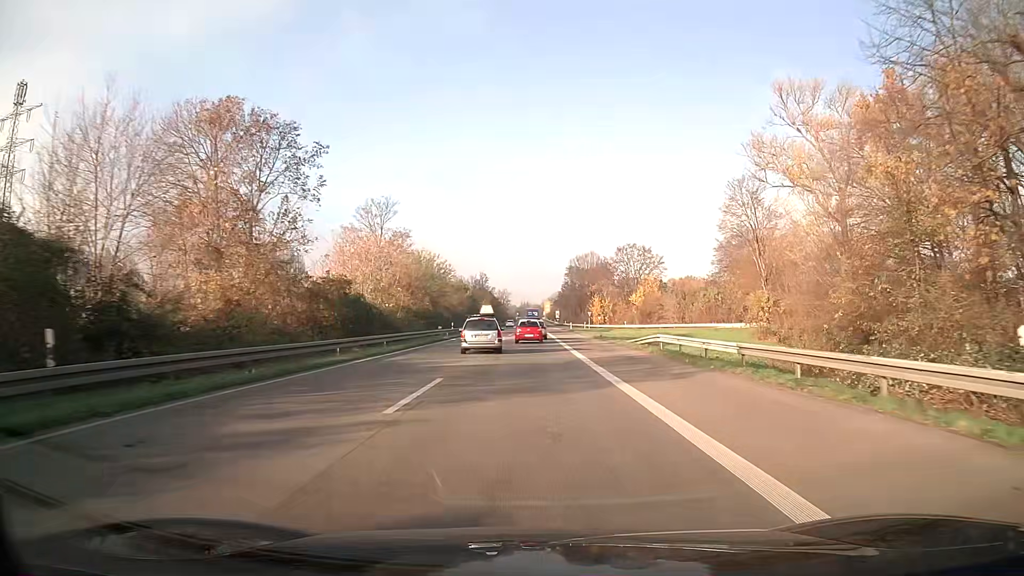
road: trunk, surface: asphalt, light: Day
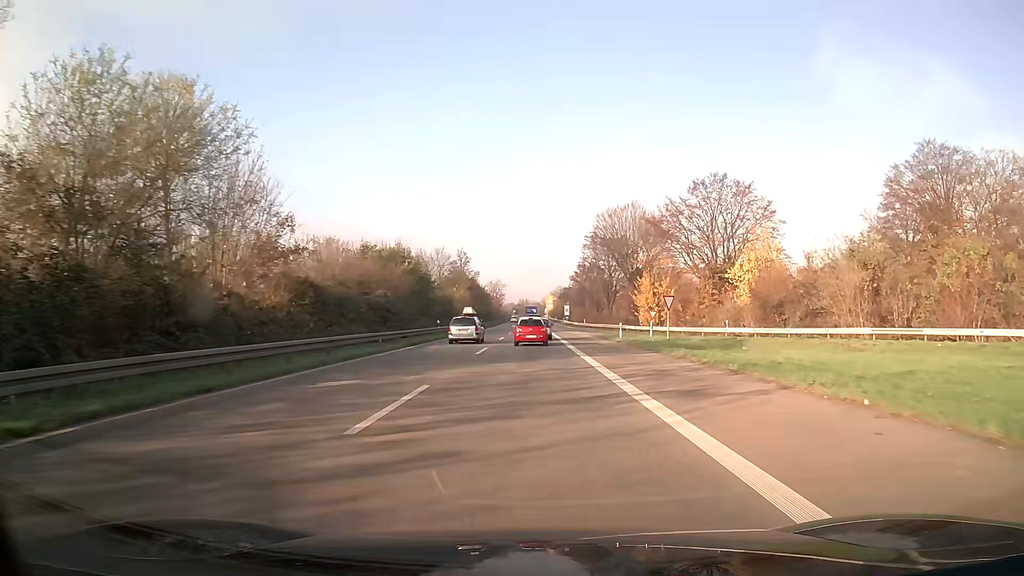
(0.0, +57.2) m; 0°
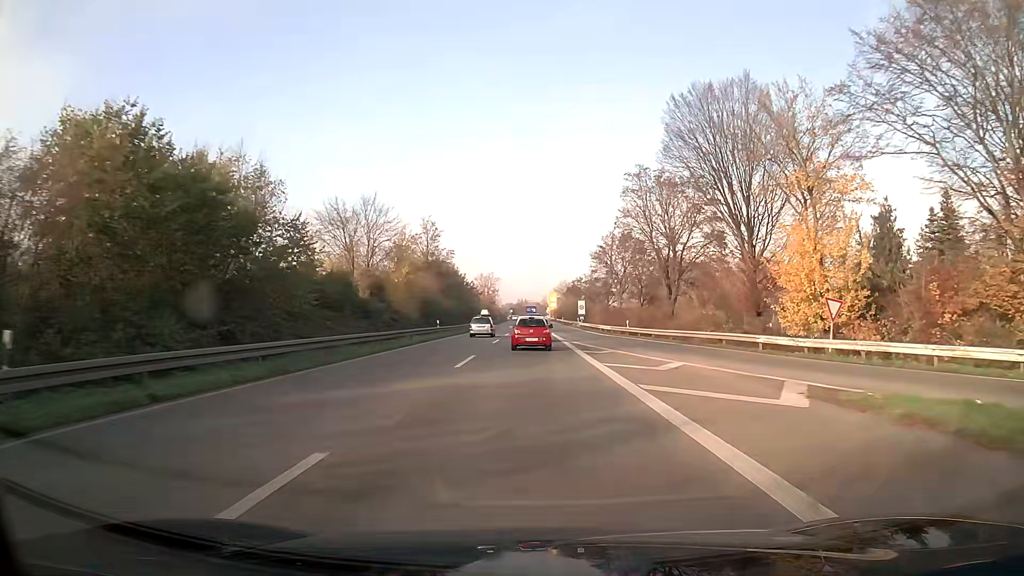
(0.0, +44.1) m; 0°
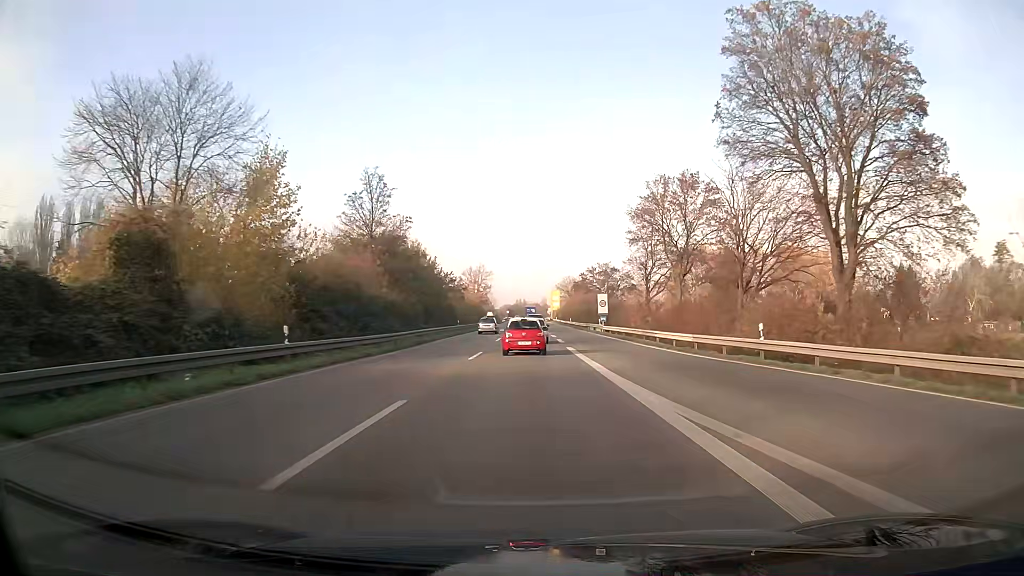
(0.0, +32.1) m; 0°
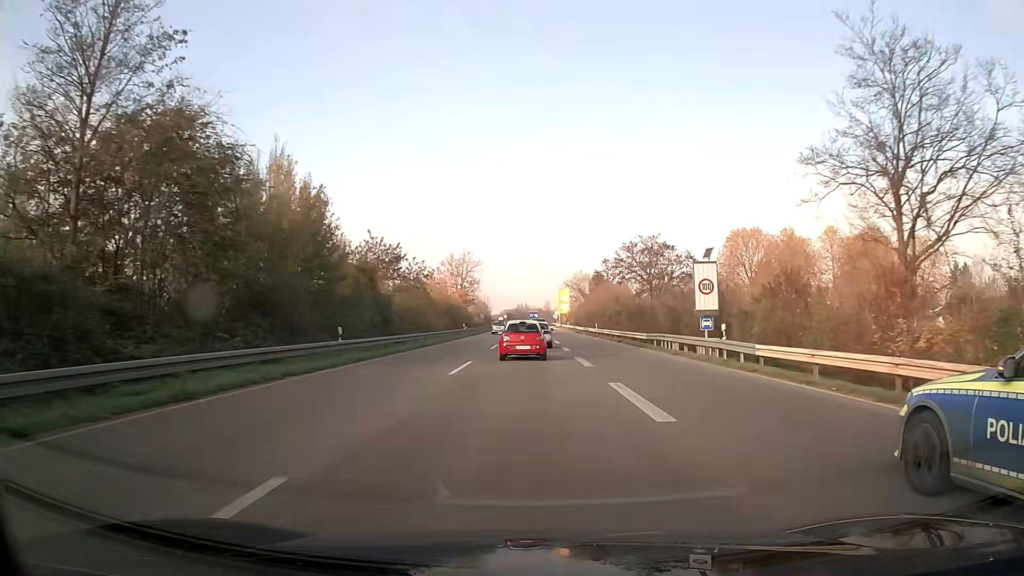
(-0.1, +42.6) m; 0°
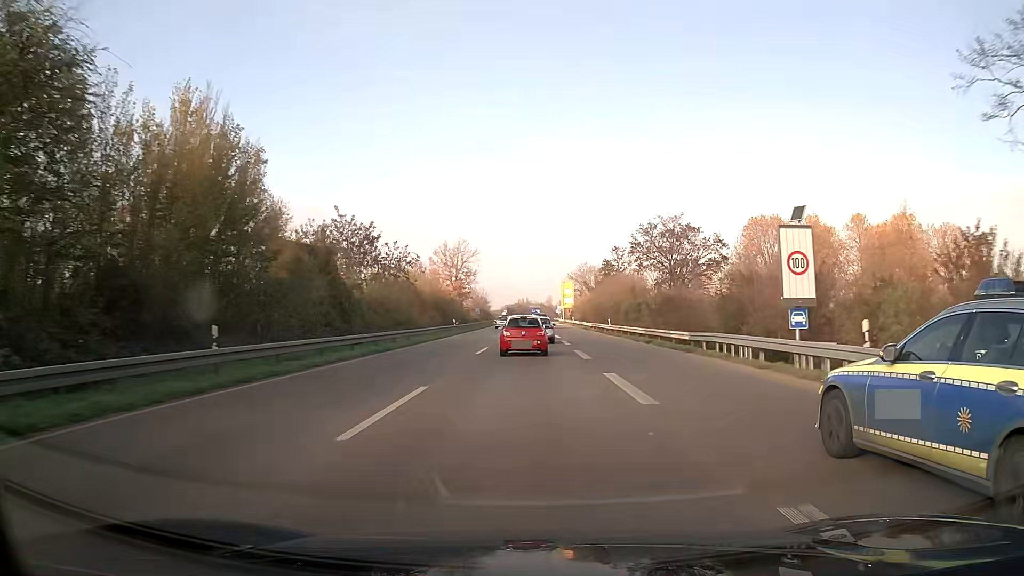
(0.0, +10.6) m; 0°
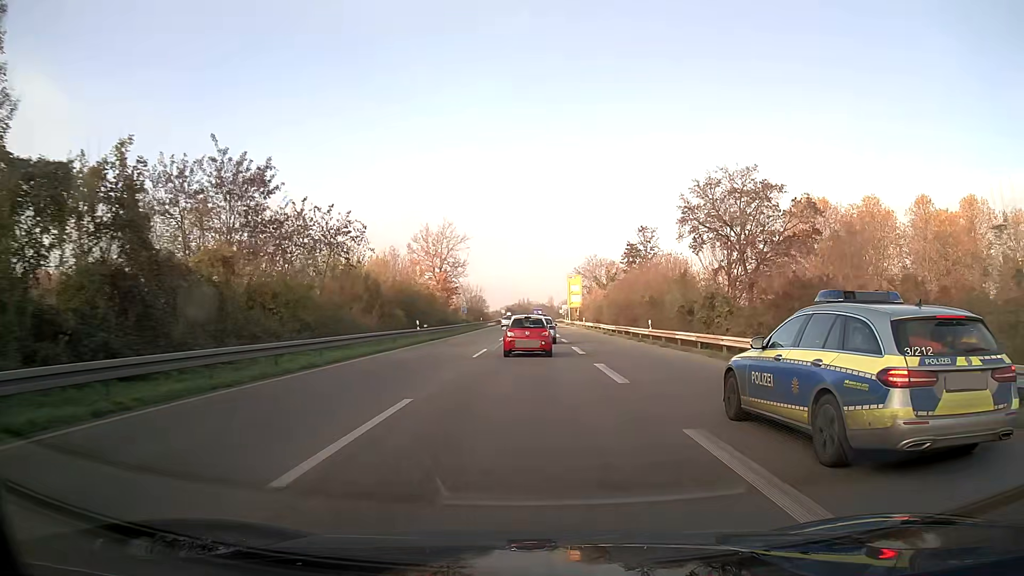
(0.0, +20.5) m; 0°
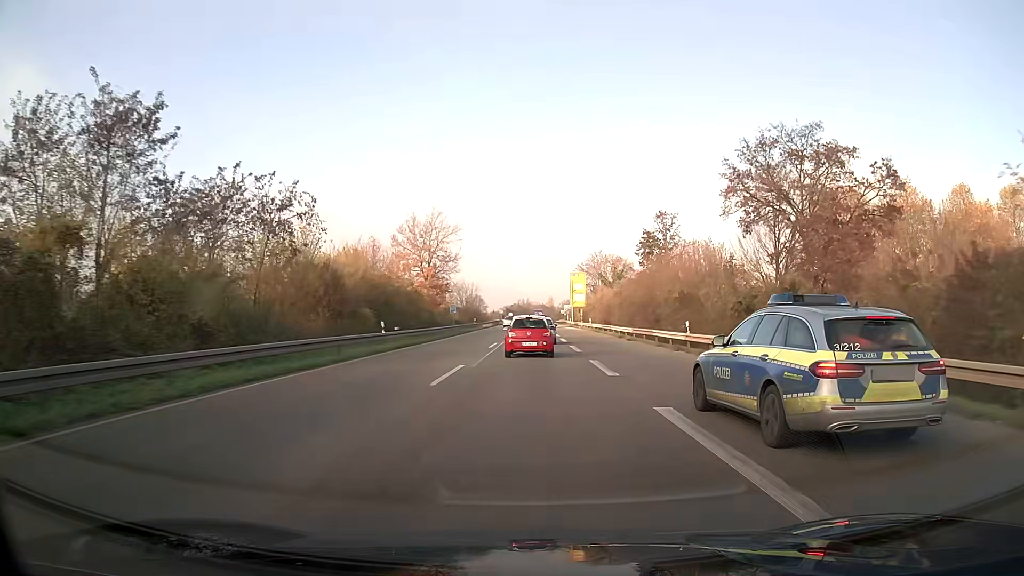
(0.0, +9.9) m; 0°
